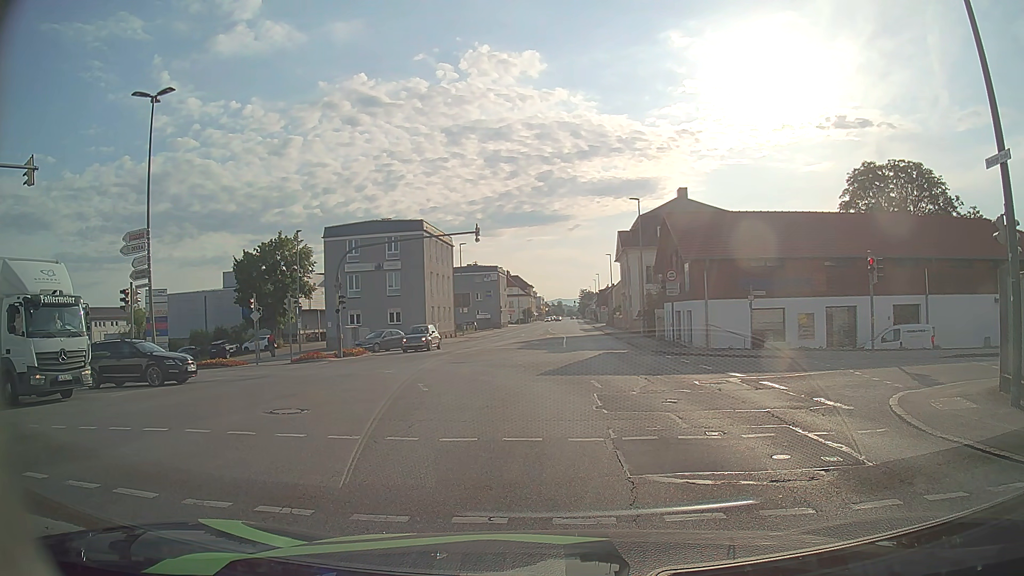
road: tertiary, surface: asphalt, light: Day
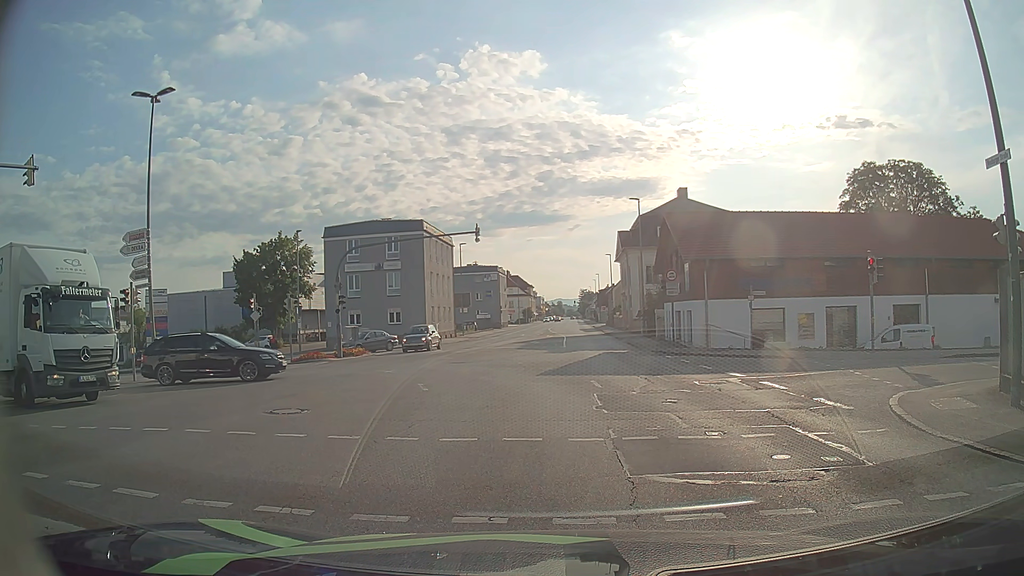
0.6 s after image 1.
(0.0, 0.0) m; 0°
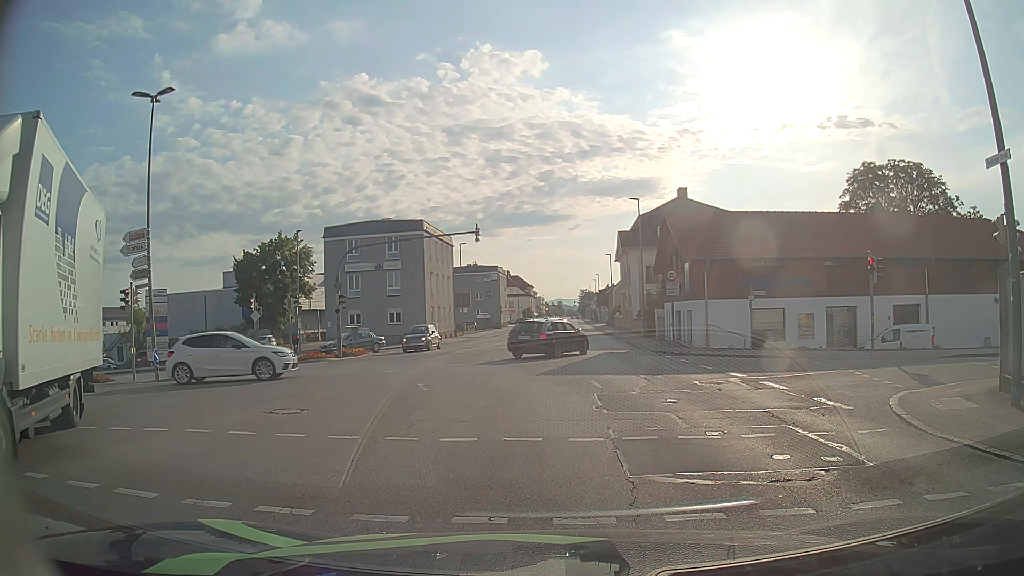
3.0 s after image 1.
(0.0, 0.0) m; 0°
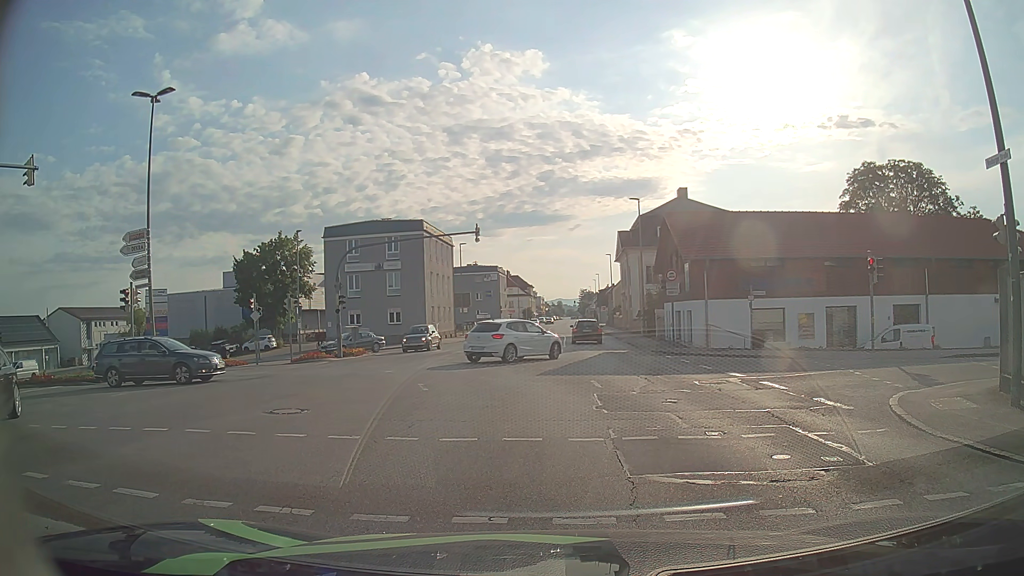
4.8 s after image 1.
(0.0, 0.0) m; 0°
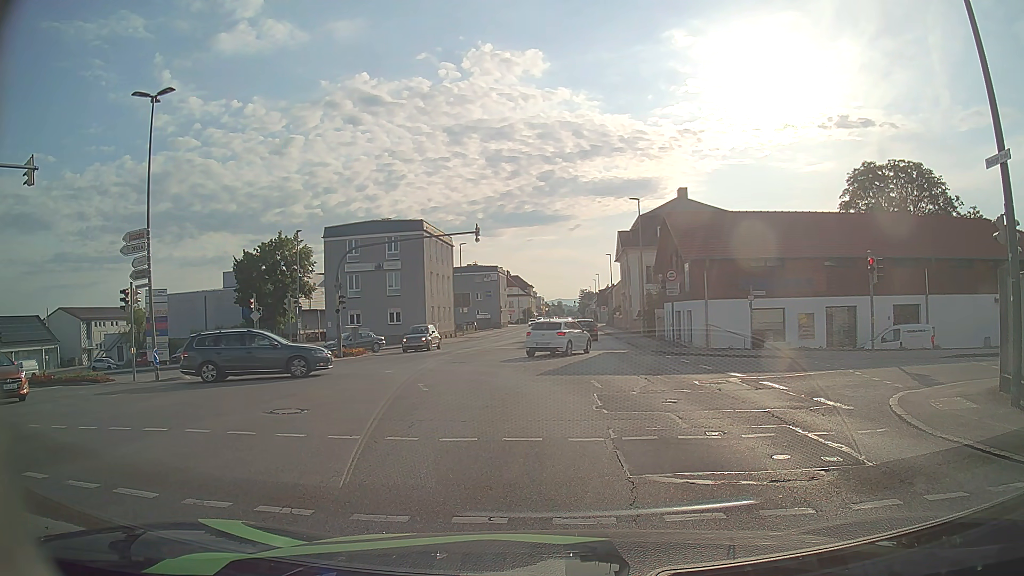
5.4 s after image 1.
(0.0, 0.0) m; 0°
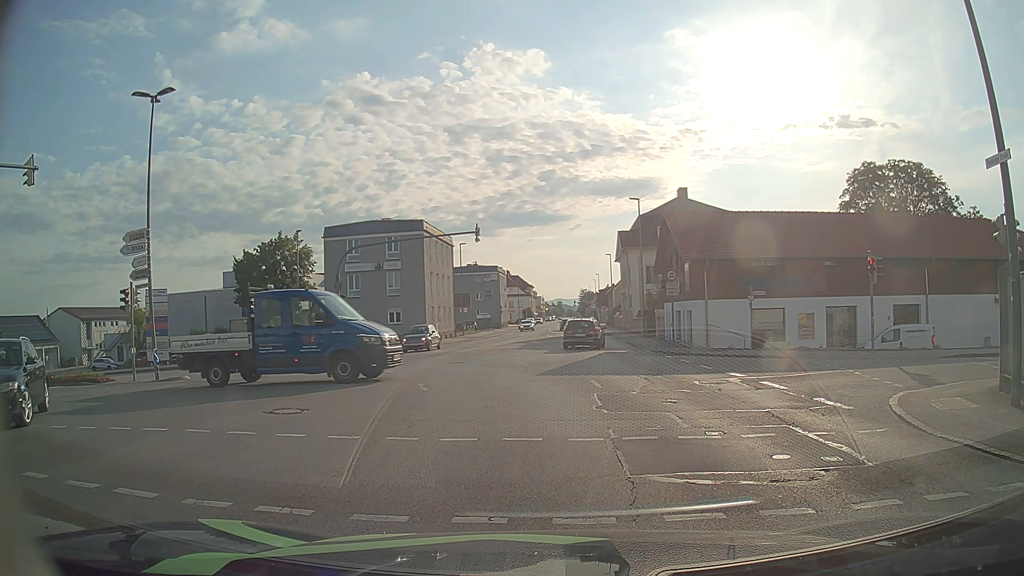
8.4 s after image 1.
(0.0, 0.0) m; 0°
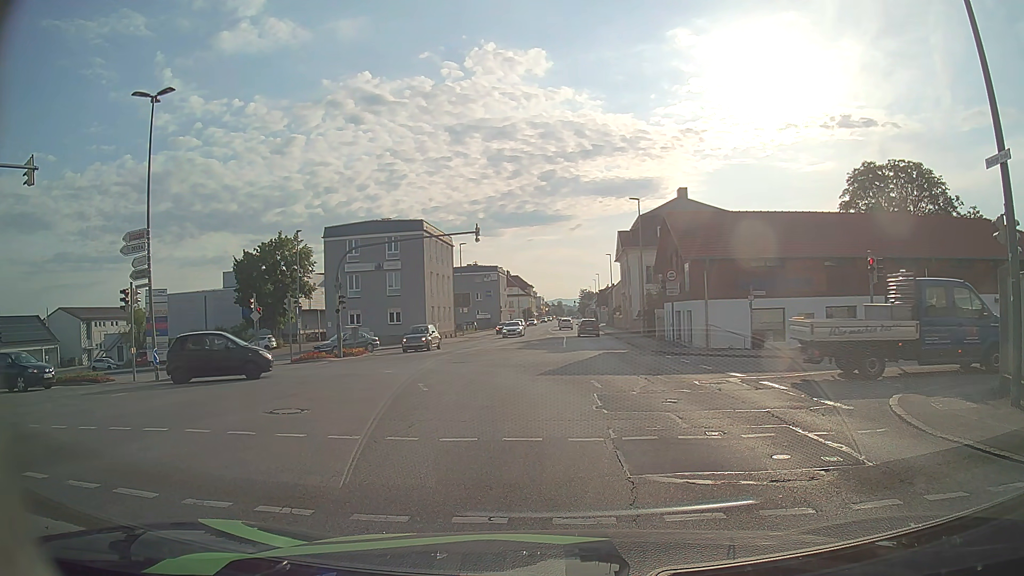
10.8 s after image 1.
(0.0, 0.0) m; 0°
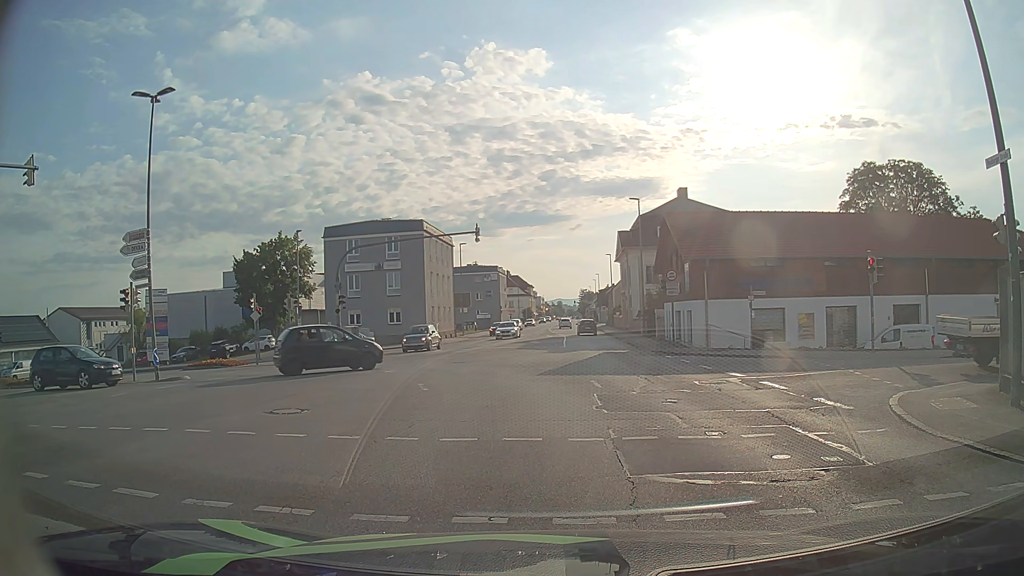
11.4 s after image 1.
(0.0, 0.0) m; 0°
